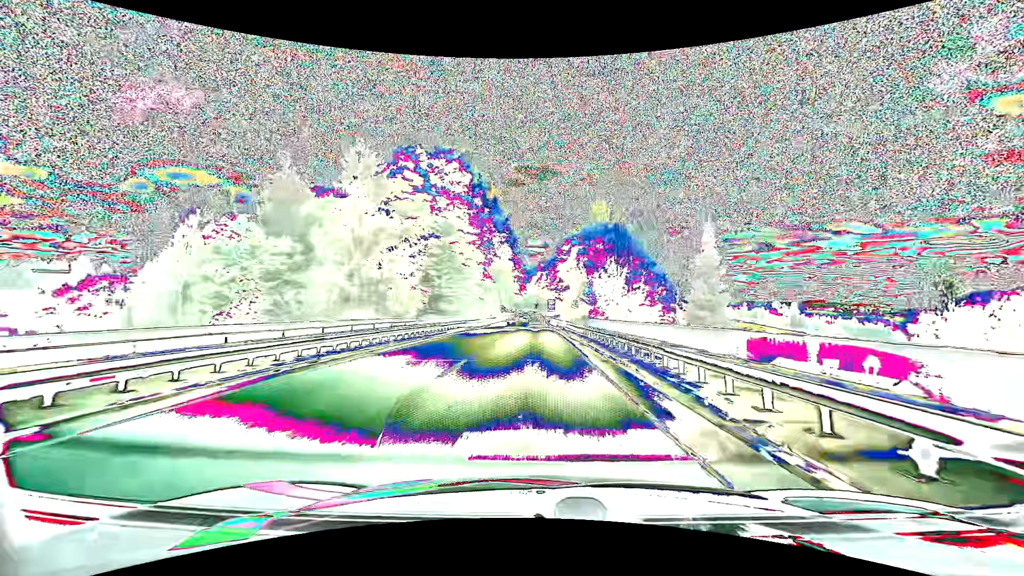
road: primary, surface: asphalt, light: Day
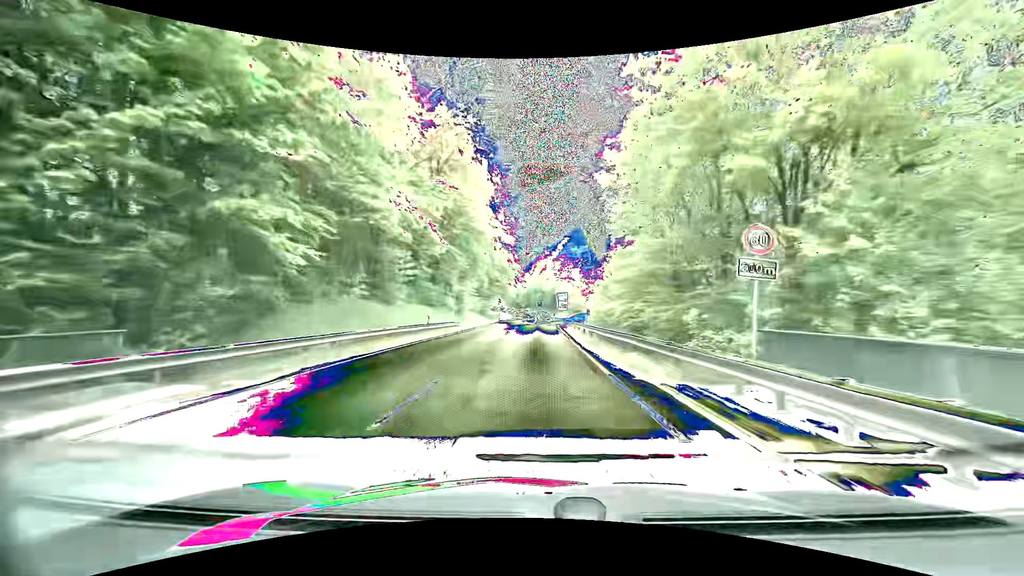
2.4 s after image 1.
(-0.1, +44.6) m; 0°
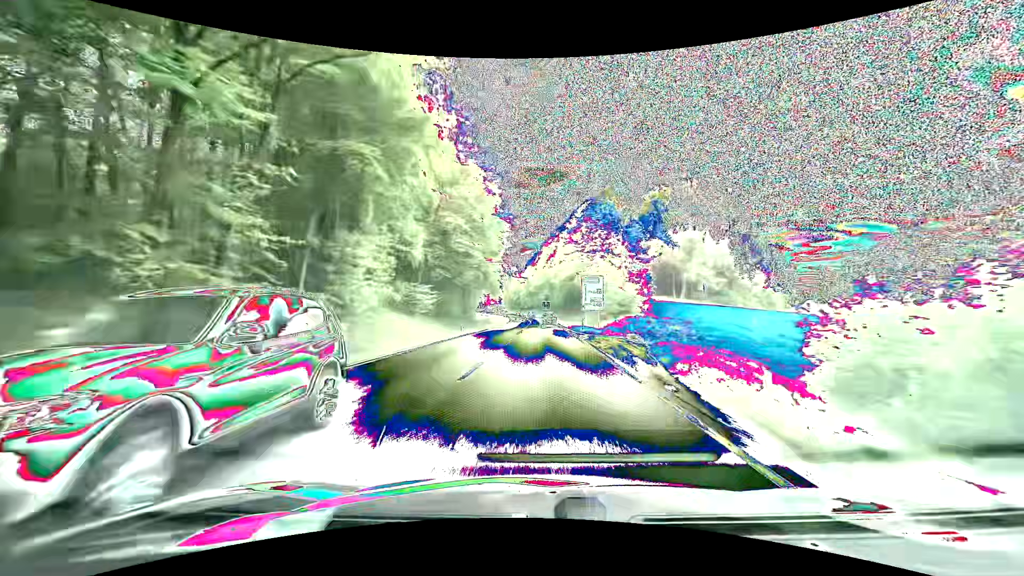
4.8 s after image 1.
(0.0, +44.1) m; 0°
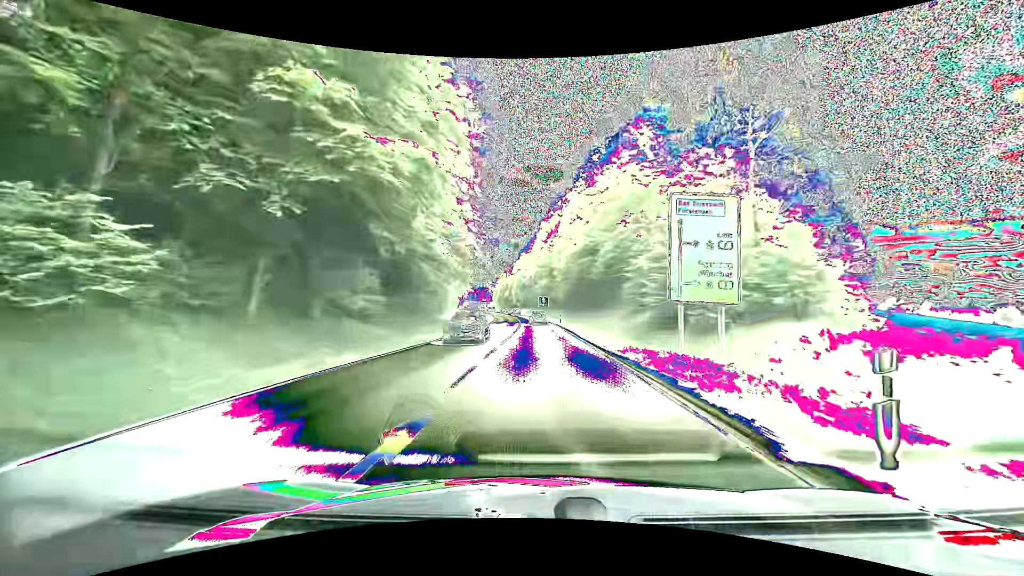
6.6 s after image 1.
(-0.5, +31.9) m; -1°
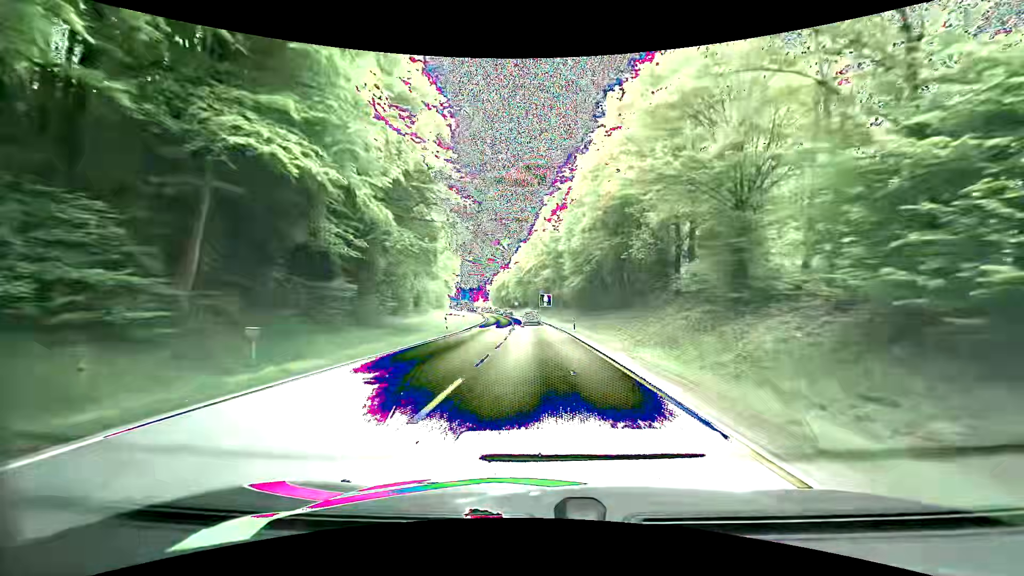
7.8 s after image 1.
(+0.1, +20.2) m; 0°
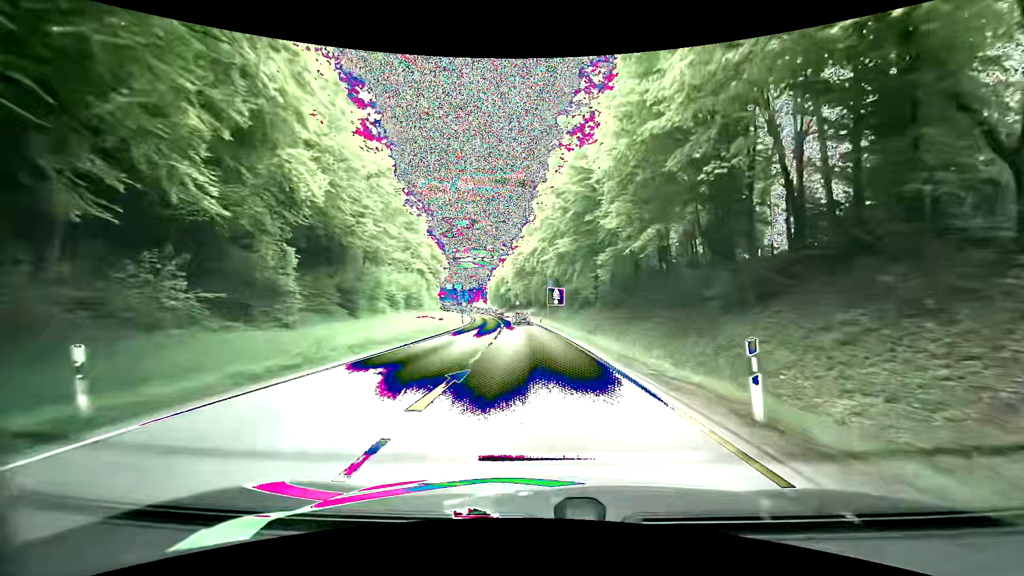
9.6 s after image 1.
(-0.2, +28.6) m; 0°
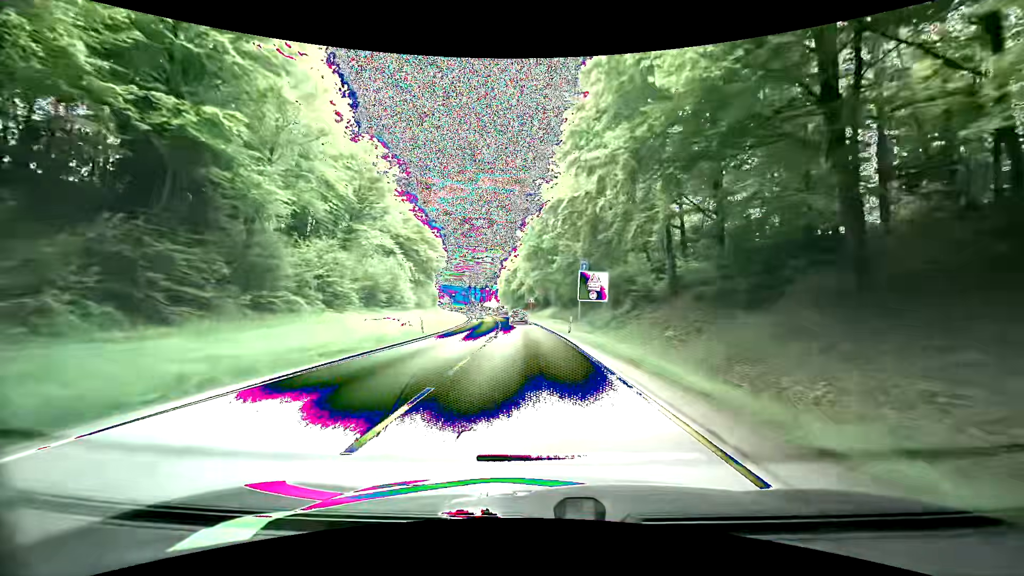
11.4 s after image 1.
(-0.5, +26.5) m; -2°
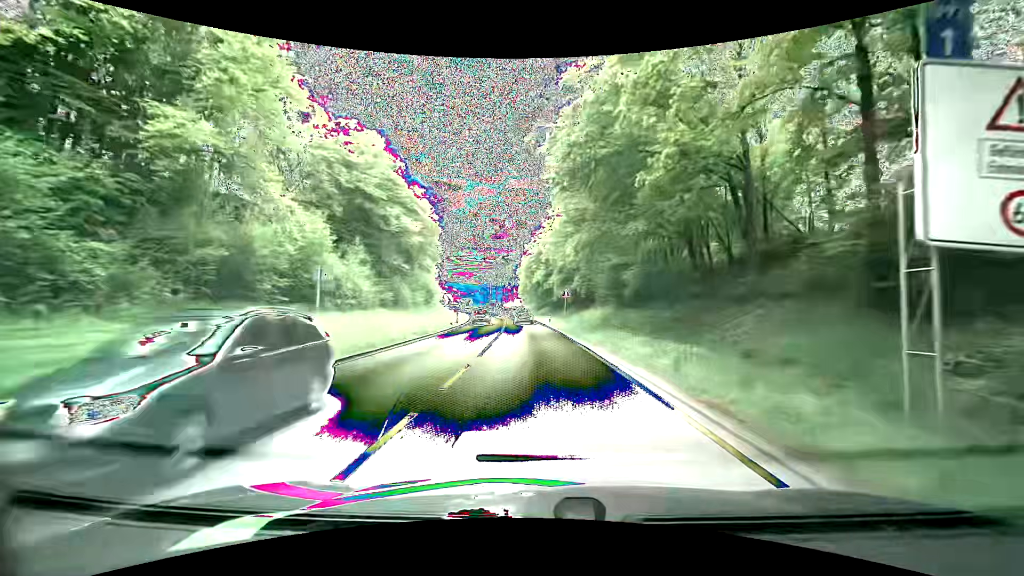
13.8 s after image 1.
(-1.0, +32.1) m; -4°
